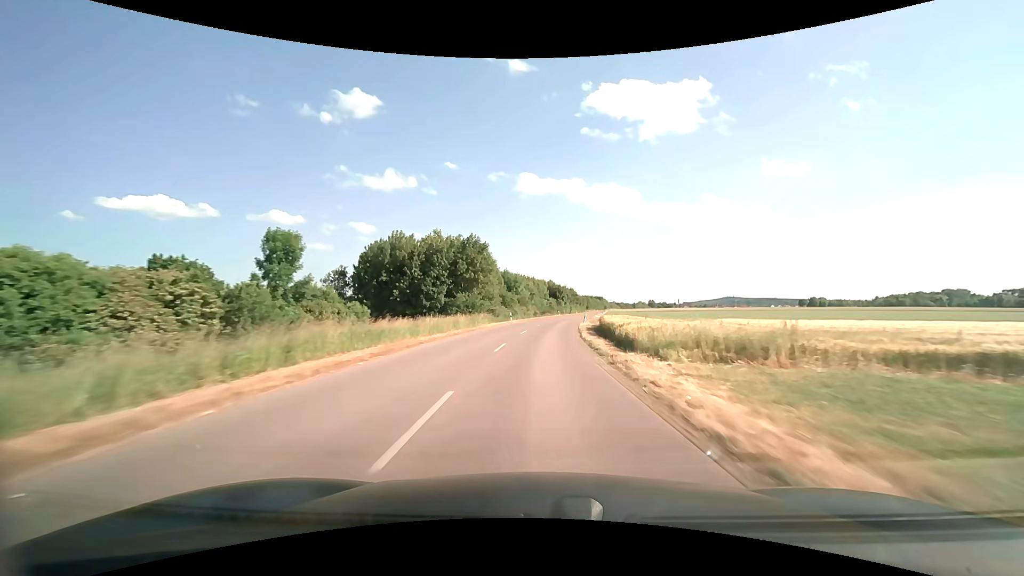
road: tertiary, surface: asphalt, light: Day
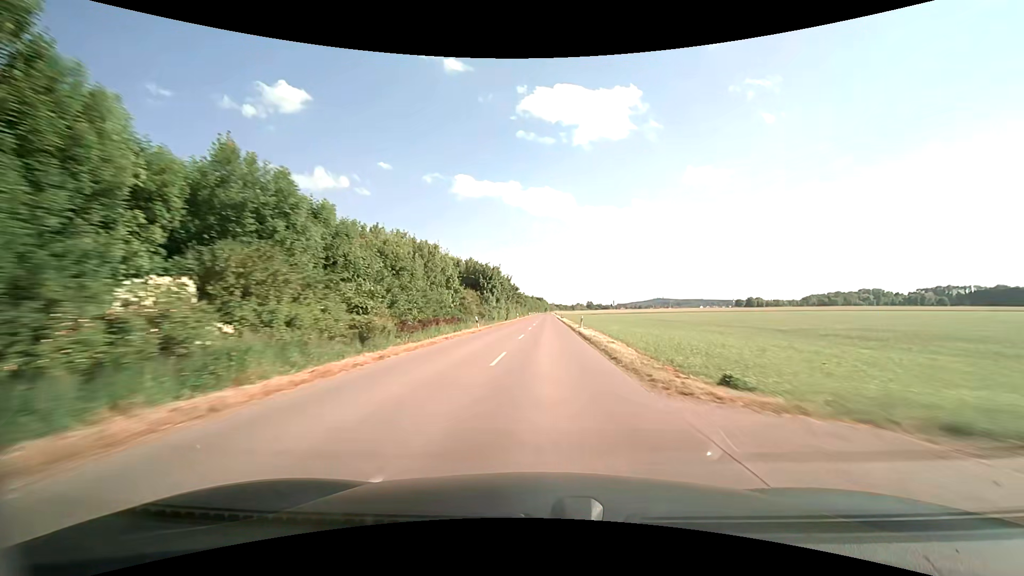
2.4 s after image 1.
(+4.0, +63.9) m; +7°
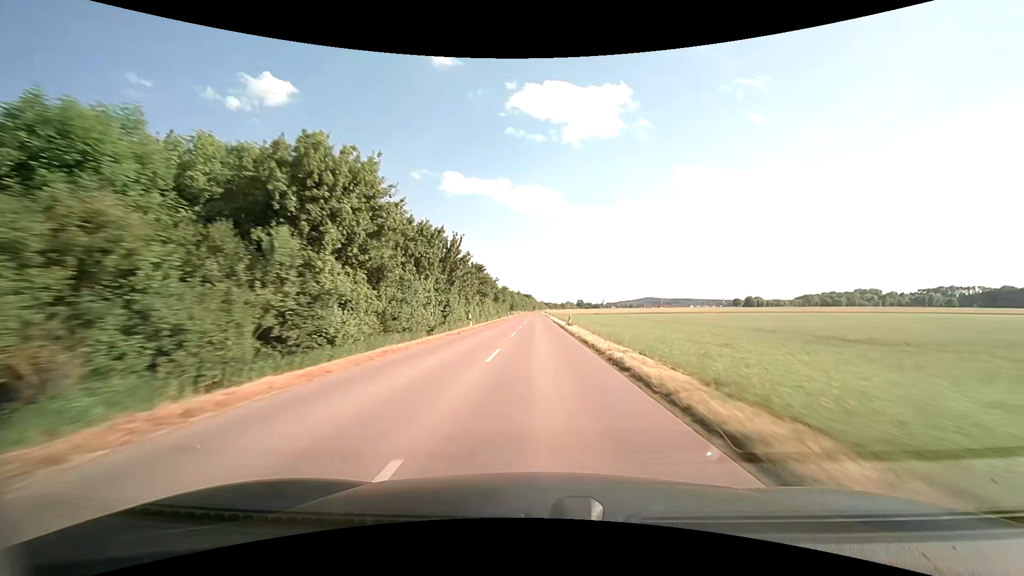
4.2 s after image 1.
(+1.1, +47.6) m; +2°
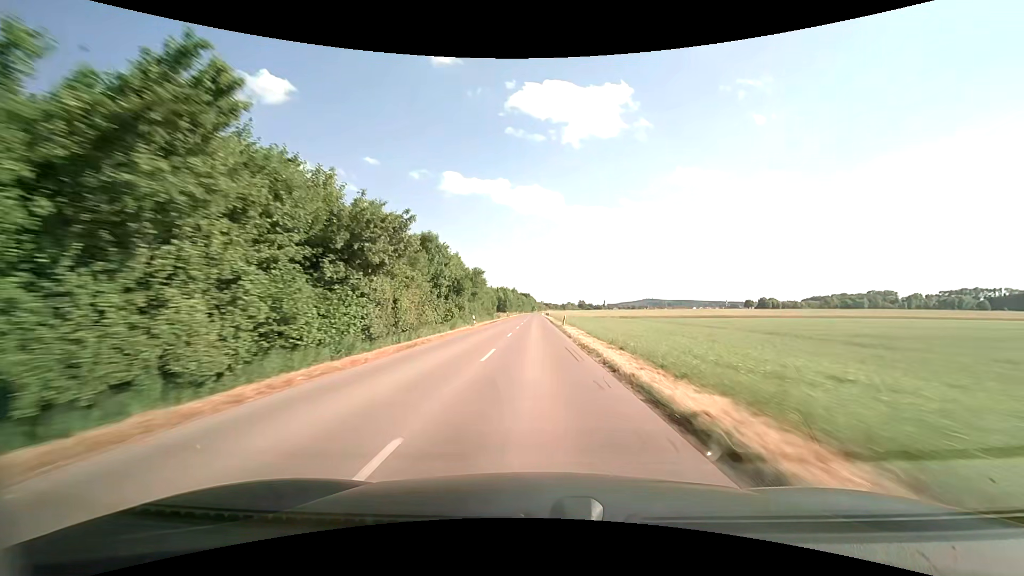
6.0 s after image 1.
(+0.1, +47.5) m; 0°
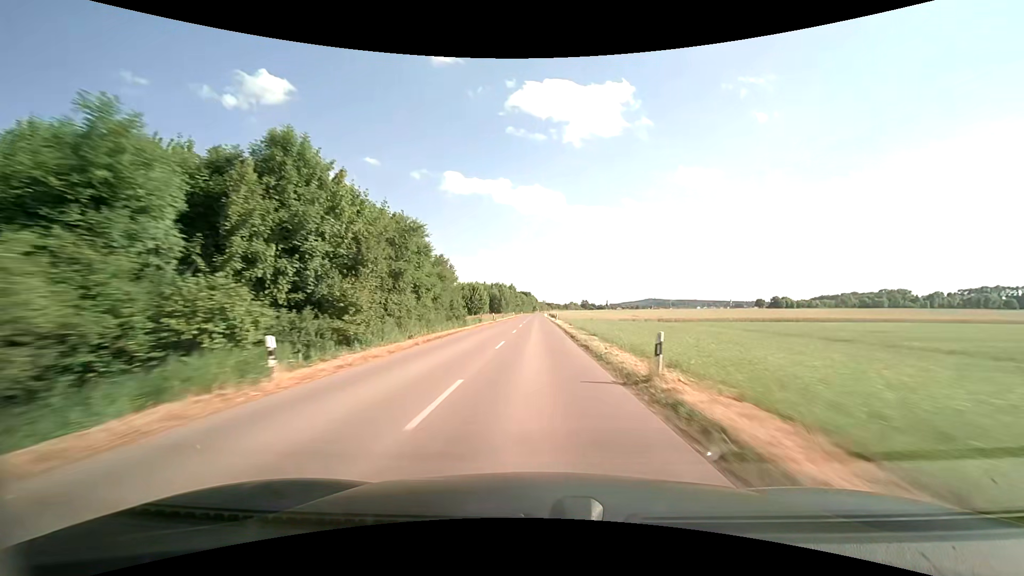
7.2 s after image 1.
(0.0, +31.7) m; 0°
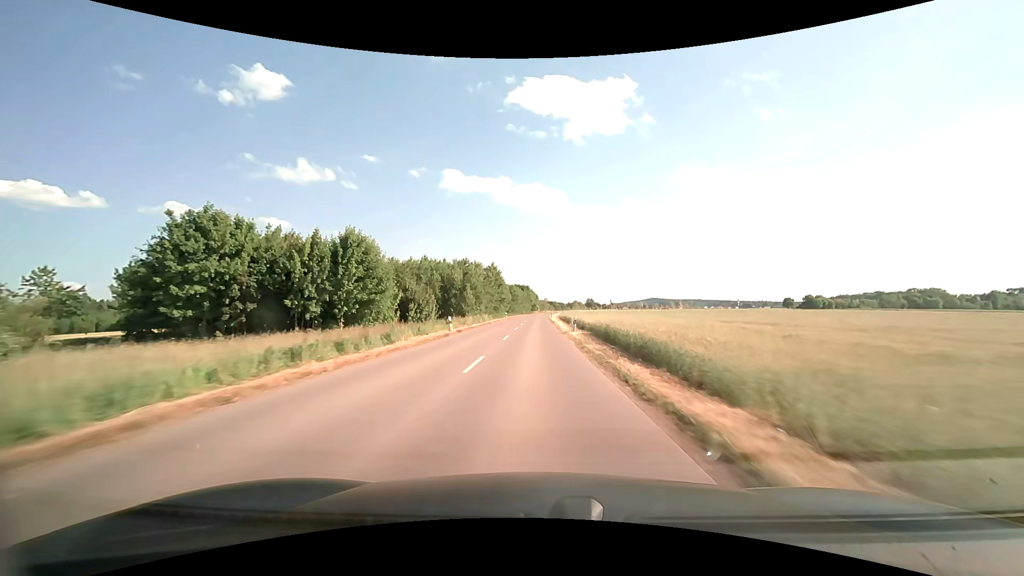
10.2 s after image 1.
(+0.1, +79.2) m; 0°
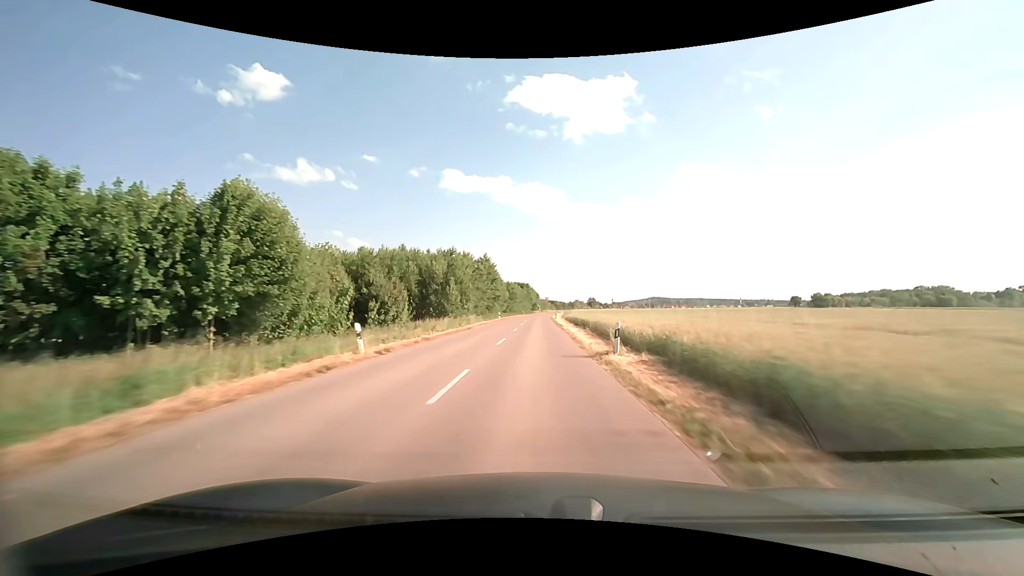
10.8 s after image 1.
(0.0, +15.7) m; 0°
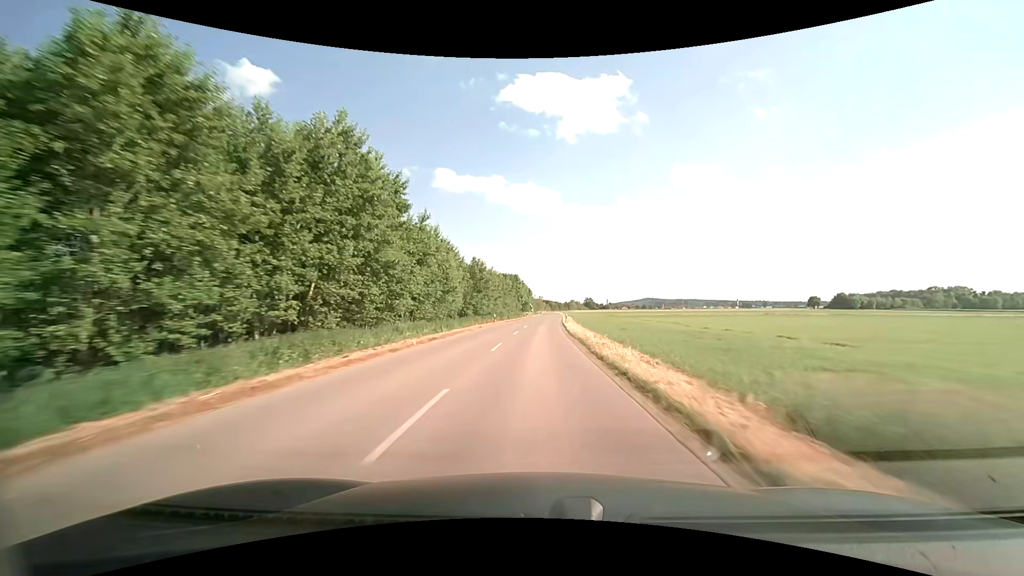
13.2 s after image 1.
(+0.1, +62.8) m; +1°
(0, +10) (0, +20) (0, +30) (0, +40) (+1, +50) (+1, +60) (+2, +70) (+2, +80) (+3, +90) (+3, +100) m
